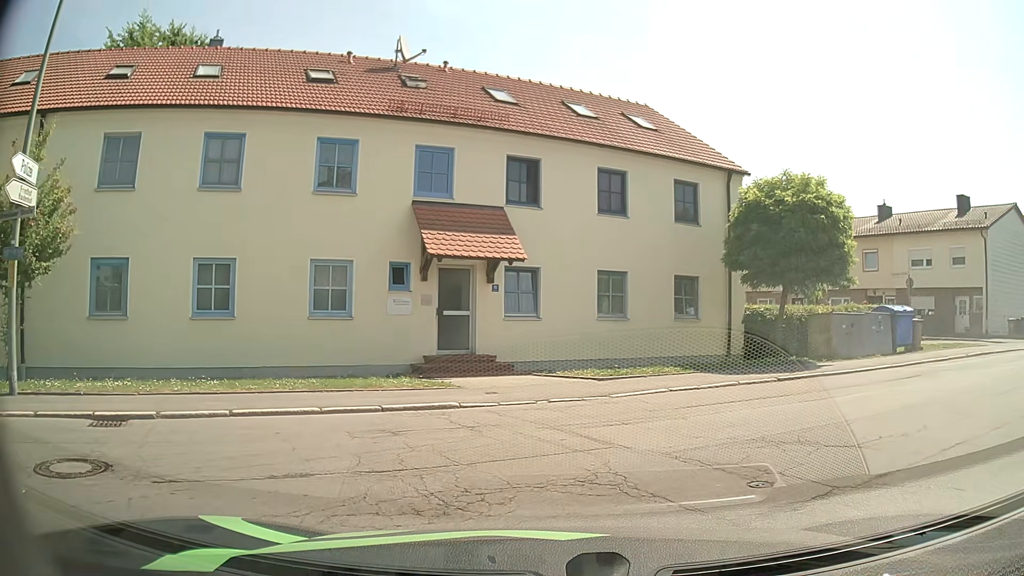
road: residential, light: Day
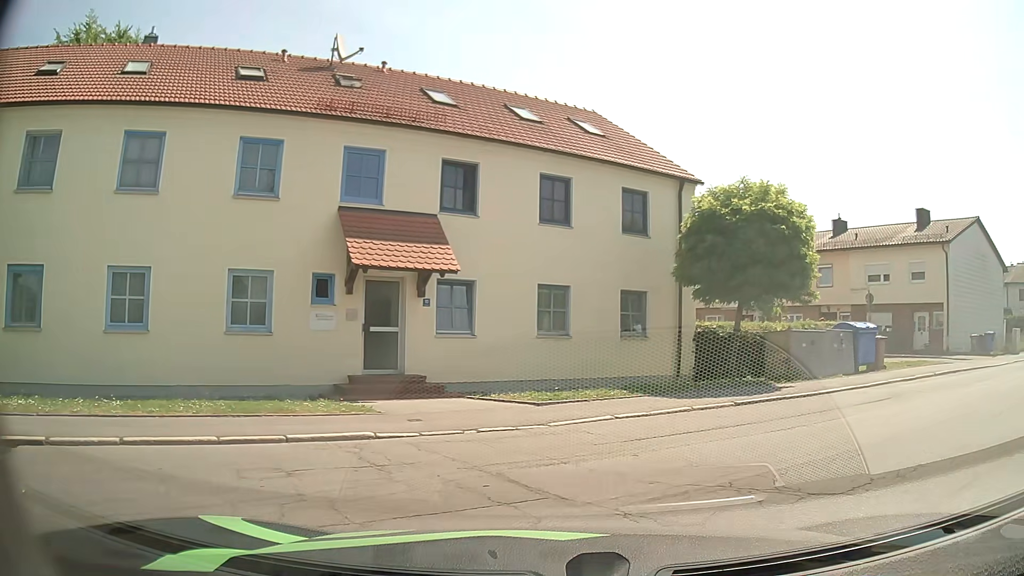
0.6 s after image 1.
(0.0, +1.3) m; +4°
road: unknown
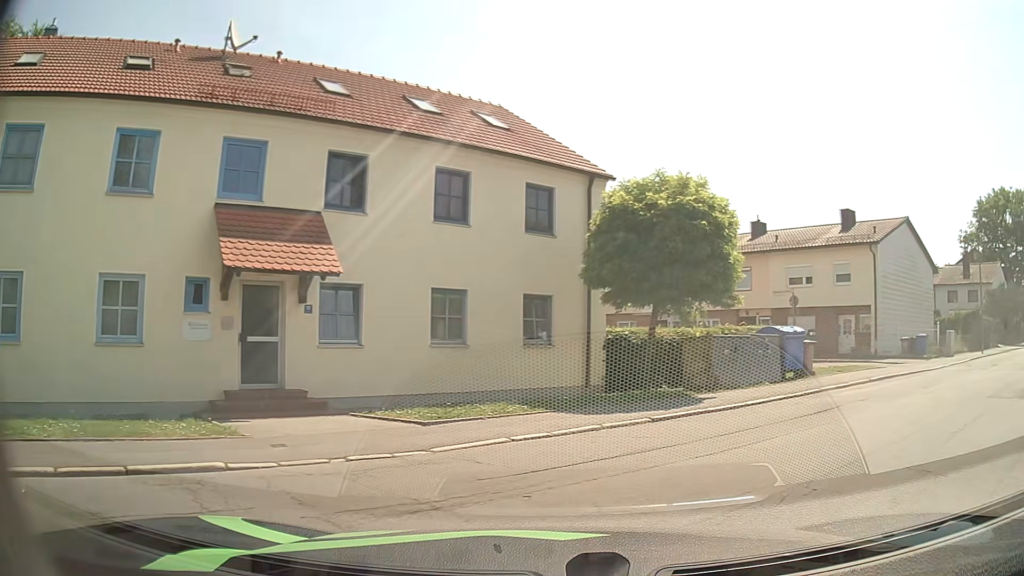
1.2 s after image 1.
(+0.1, +1.5) m; +6°
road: residential
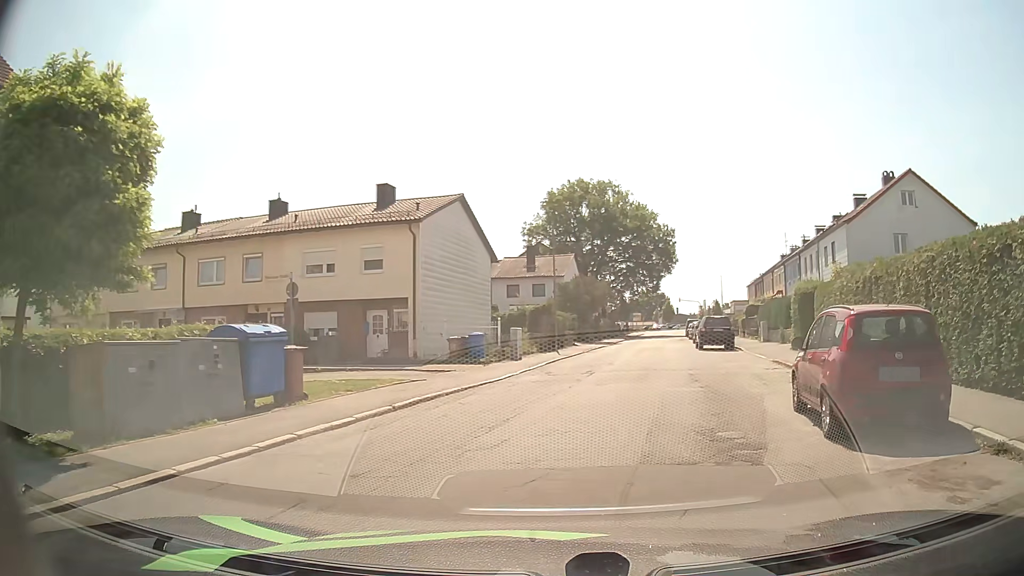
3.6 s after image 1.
(+2.5, +6.6) m; +40°
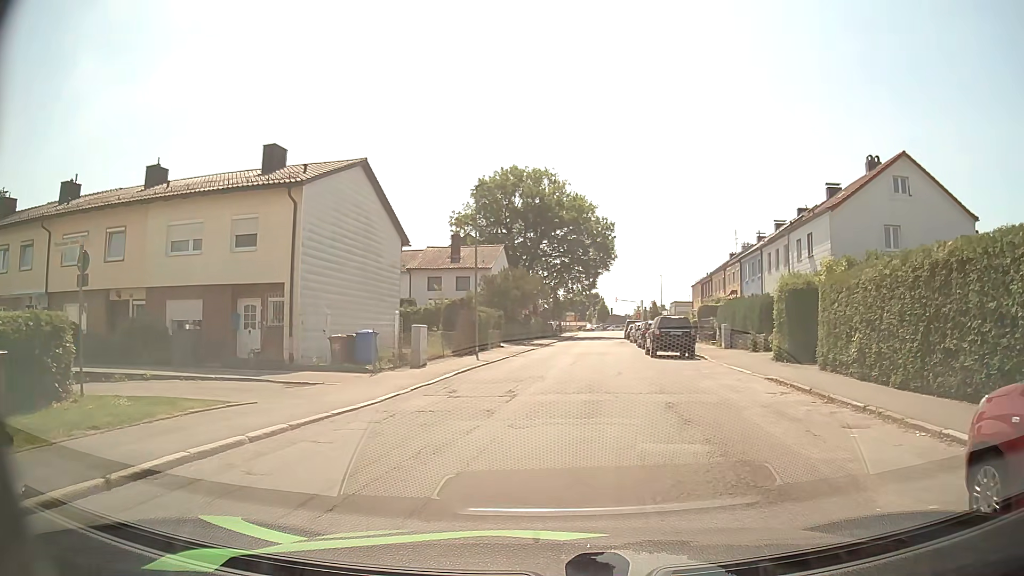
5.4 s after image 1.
(+0.2, +6.6) m; +3°
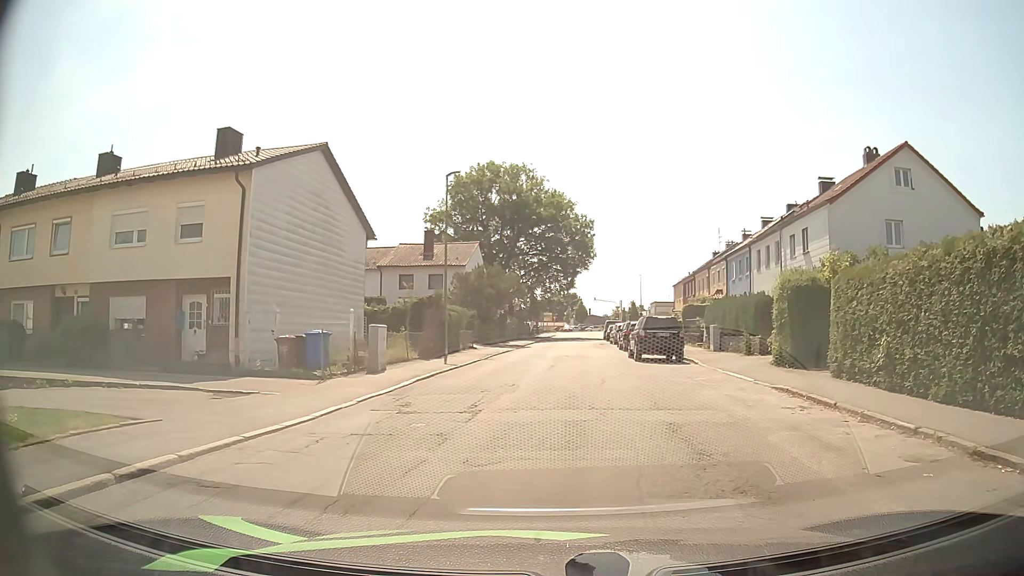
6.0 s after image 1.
(+0.1, +2.4) m; +2°
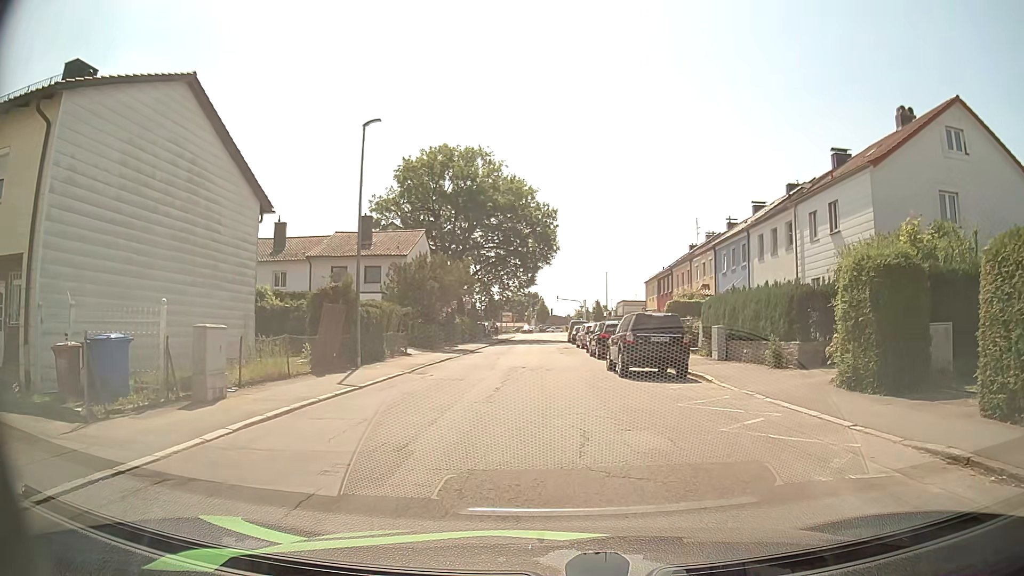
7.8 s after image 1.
(+0.3, +7.9) m; +3°
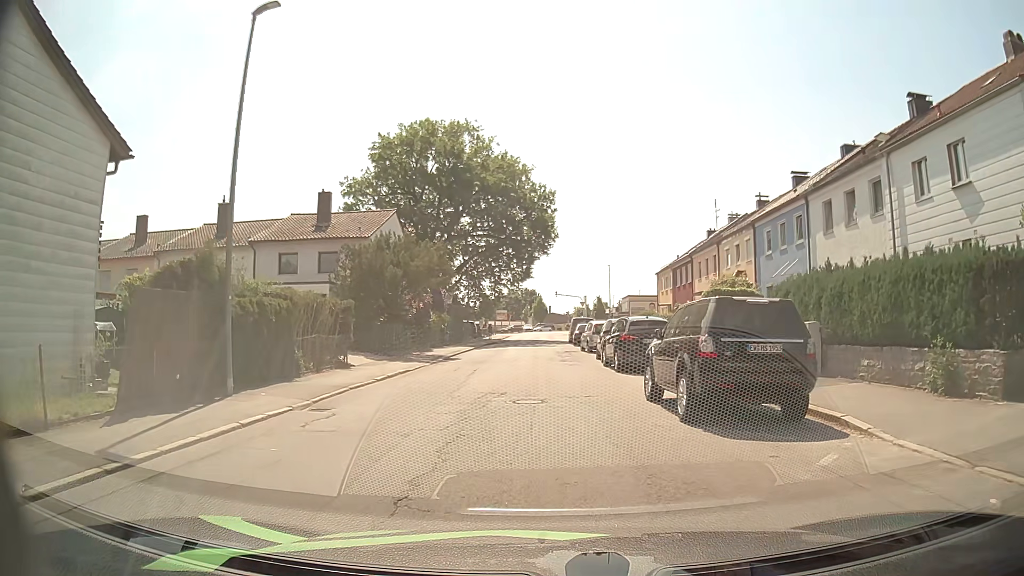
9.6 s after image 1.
(+0.2, +9.0) m; +1°
(0, +10) (0, +20) (-1, +30) (-1, +40) (-1, +50) (+1, +60) (+3, +70) (+4, +80) (+3, +90) (+3, +99) m
